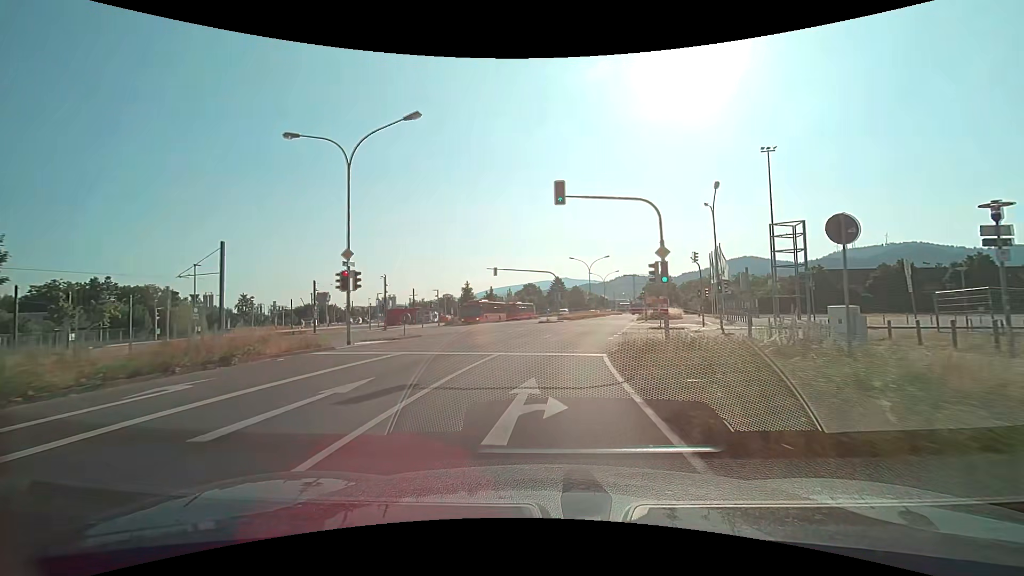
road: secondary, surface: asphalt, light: Day
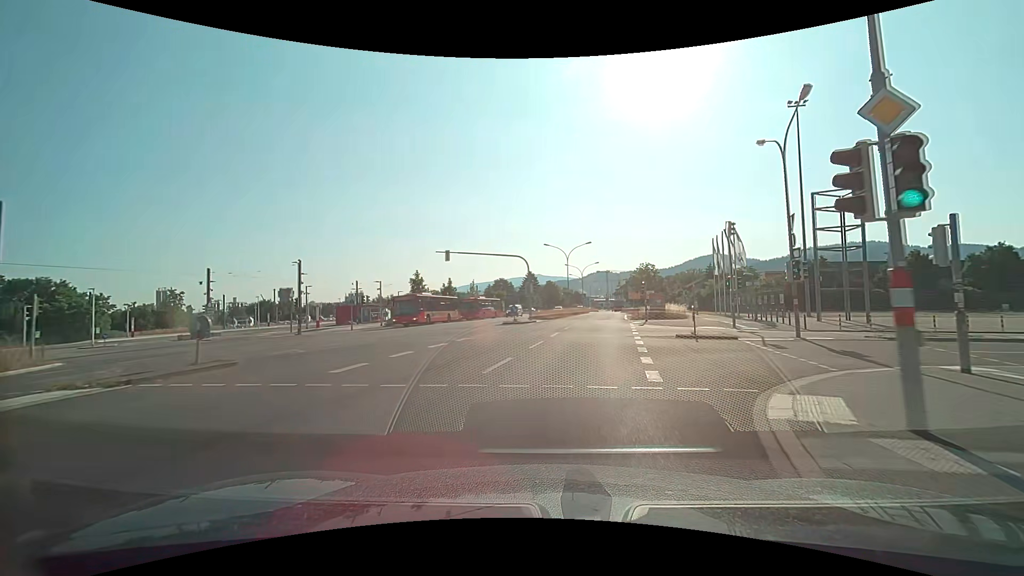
(+0.3, +13.9) m; +3°
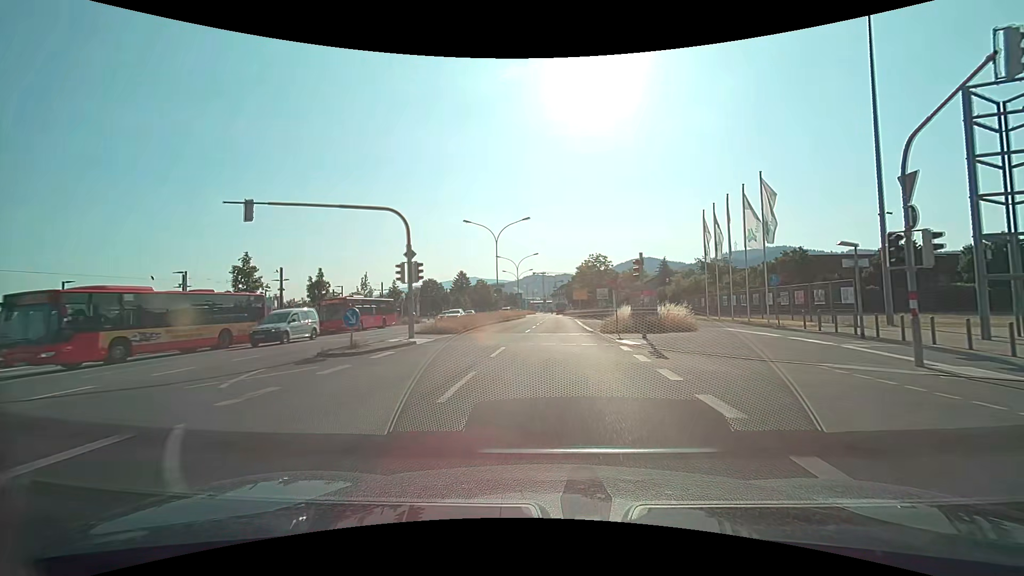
(+1.6, +21.0) m; +8°
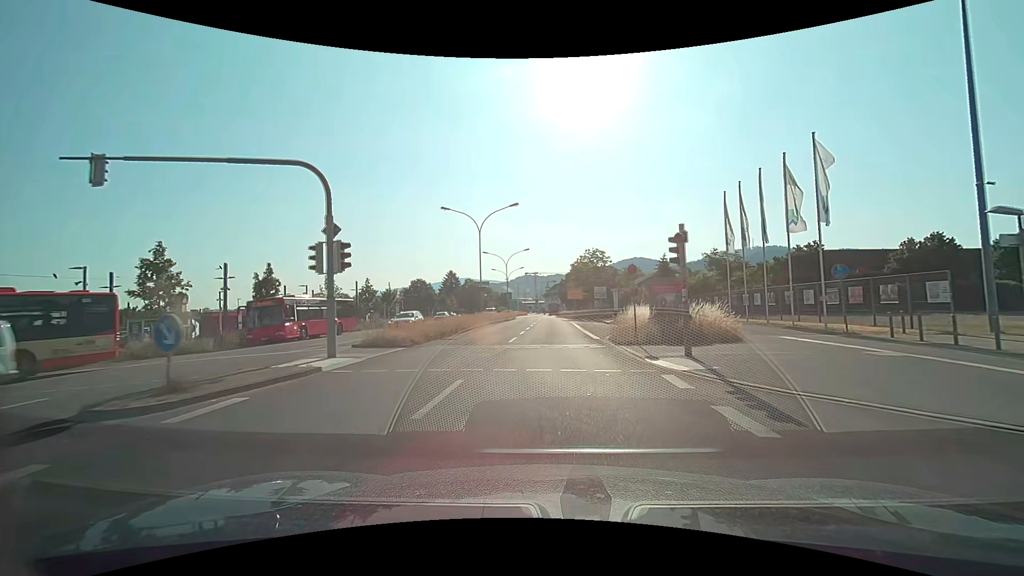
(0.0, +6.9) m; +1°
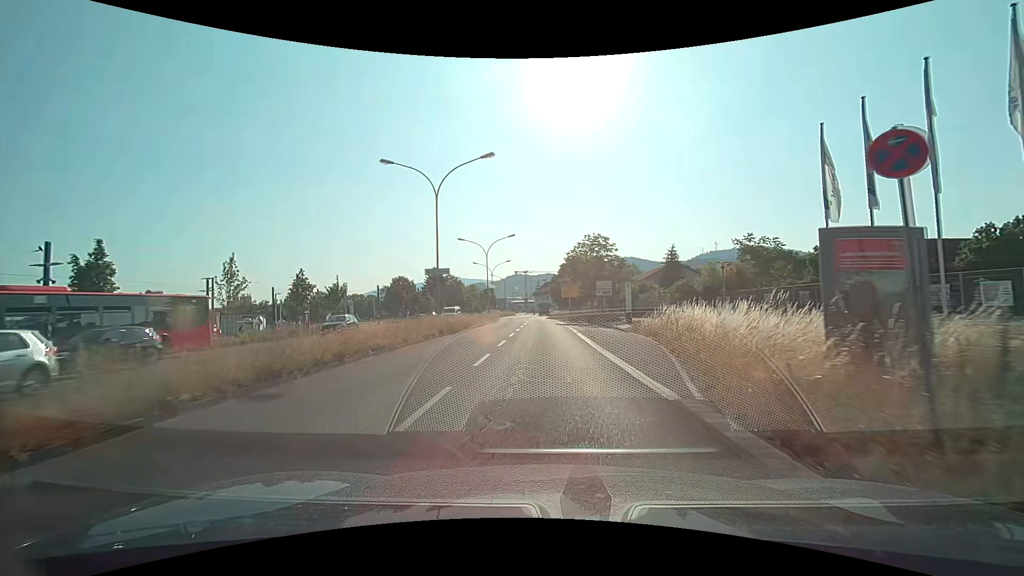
(+0.1, +13.5) m; +1°
(0, +10) (0, +20) (0, +30) (0, +40) (0, +50) (-1, +60) (-1, +70) (-2, +80) (-2, +90) (-2, +100) m
